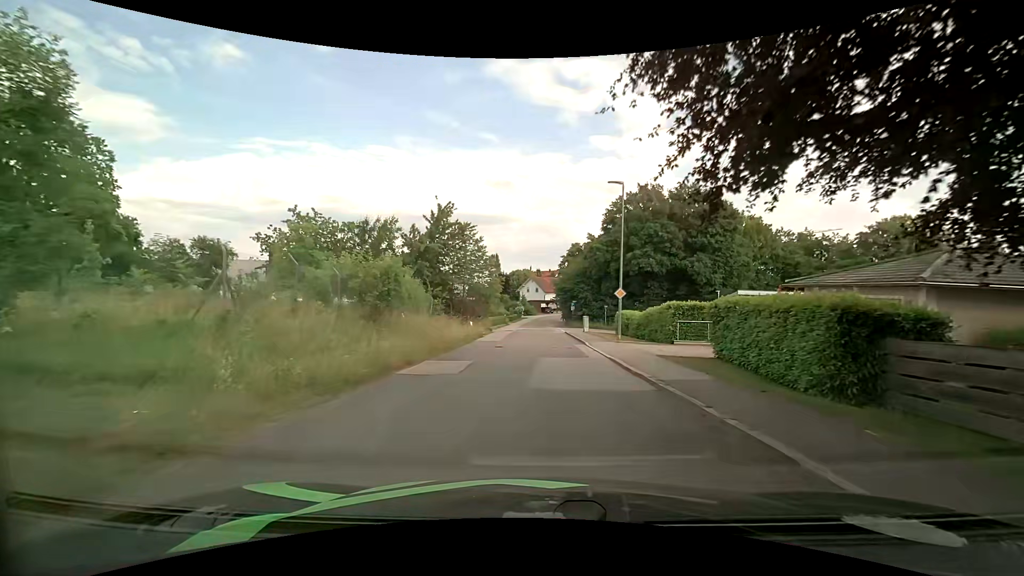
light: Day
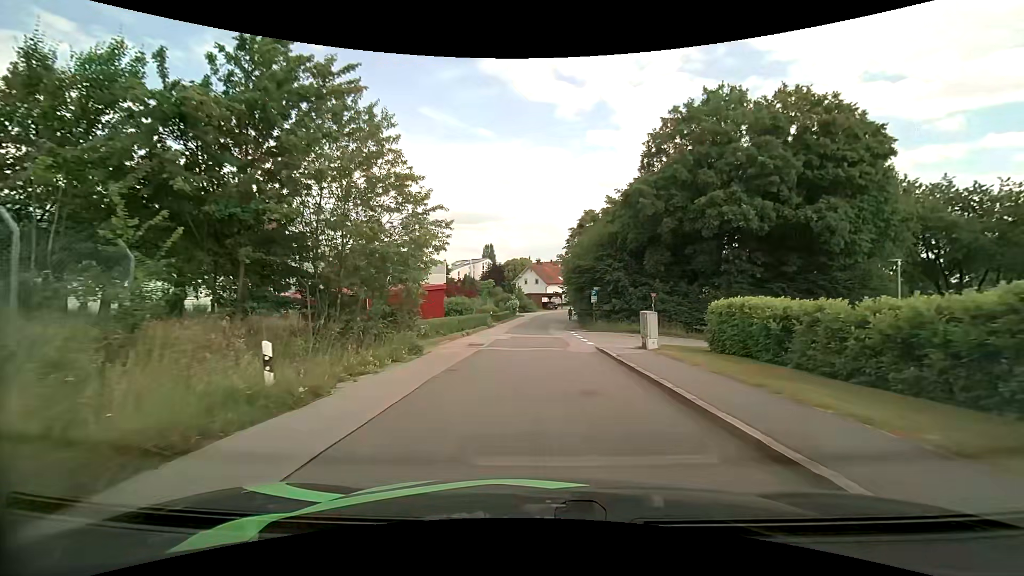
(+0.1, +22.7) m; 0°
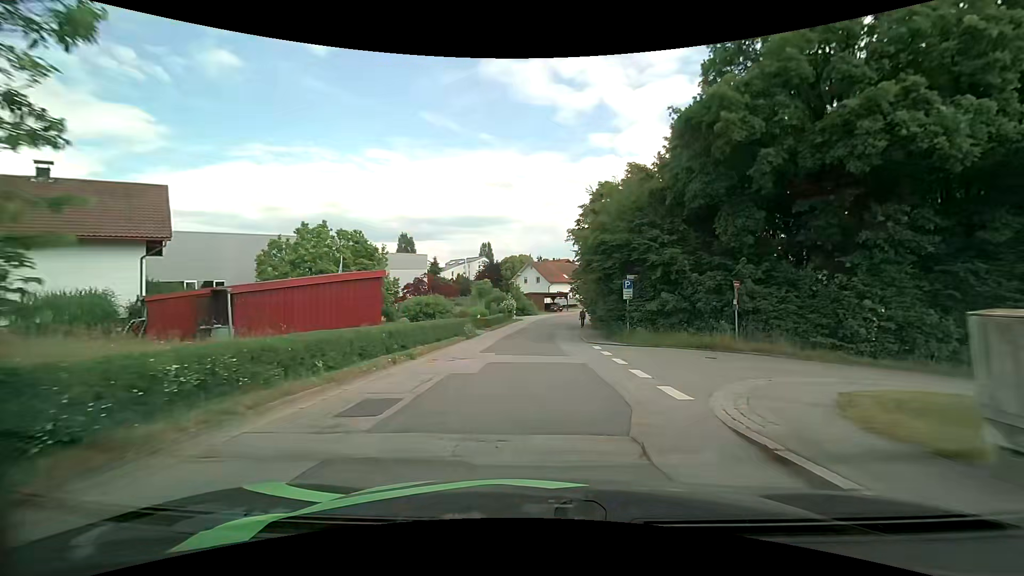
(0.0, +13.1) m; 0°
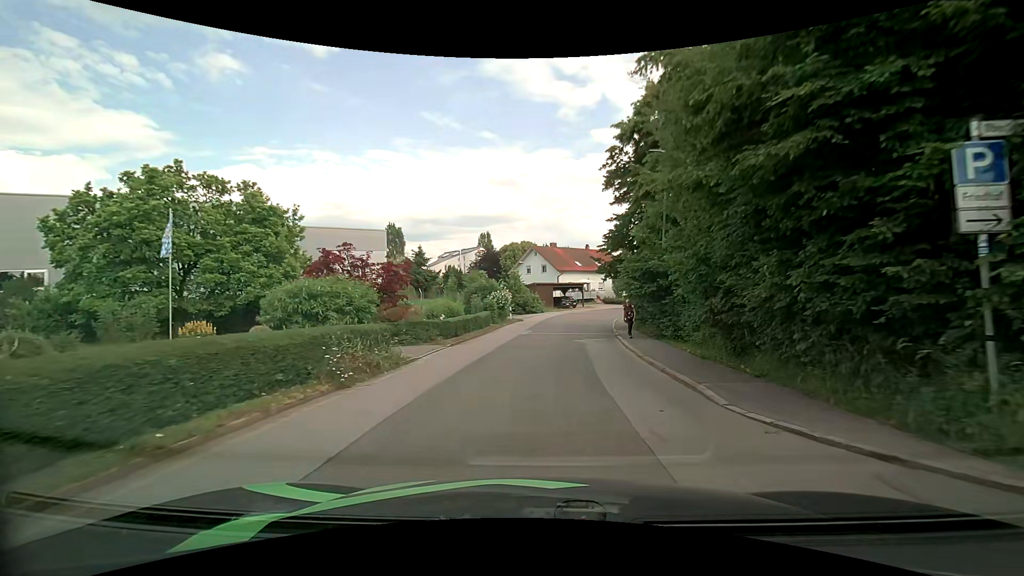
(-0.1, +18.1) m; -1°
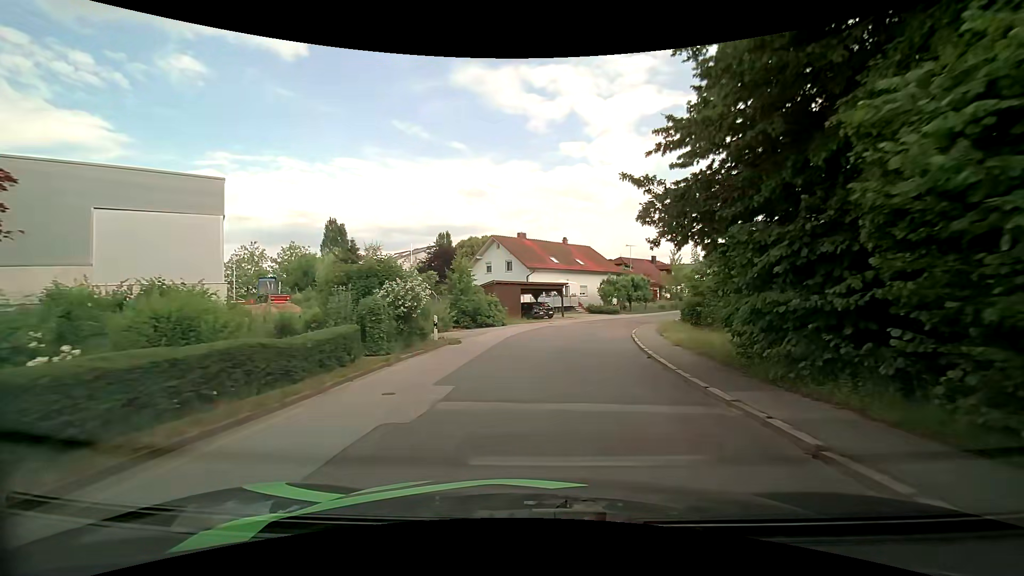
(+0.3, +18.4) m; +3°
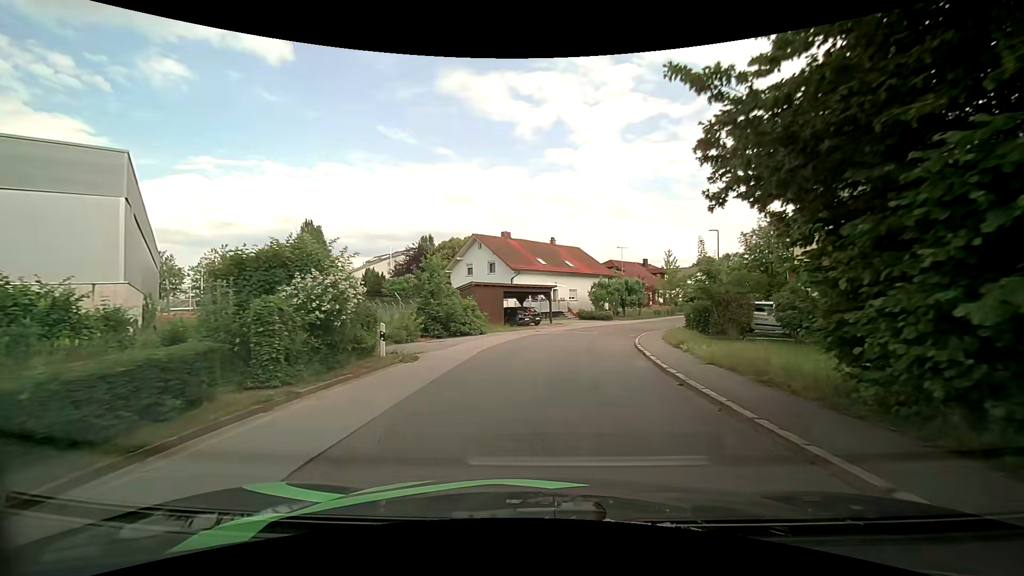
(+0.1, +4.8) m; +1°
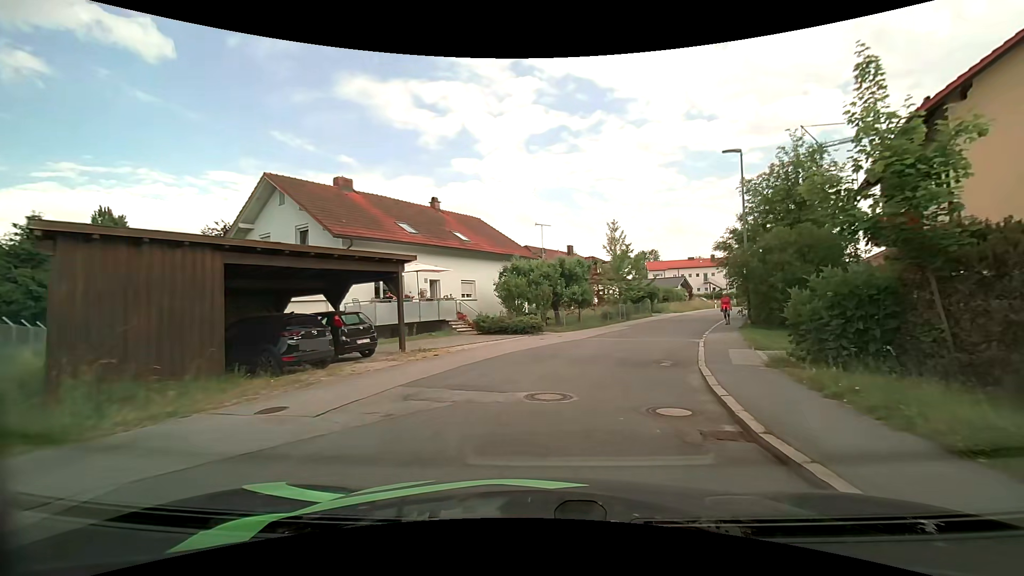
(+2.3, +23.2) m; +11°
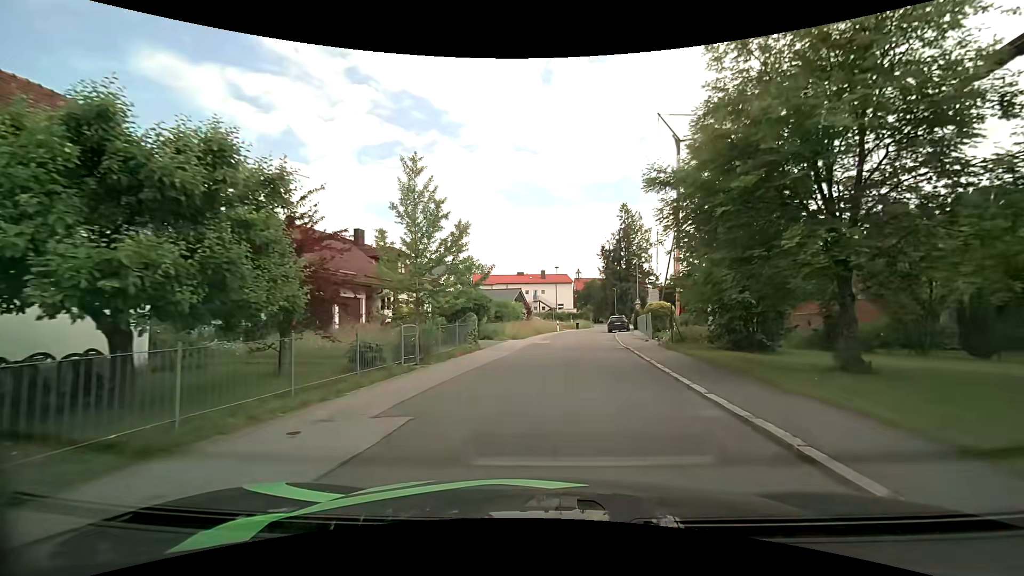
(+3.8, +21.1) m; +19°
(0, +10) (+1, +20) (+2, +30) (+4, +40) (+5, +50) (+8, +59) (+10, +69) (+13, +79) (+15, +88) (+16, +98) m
